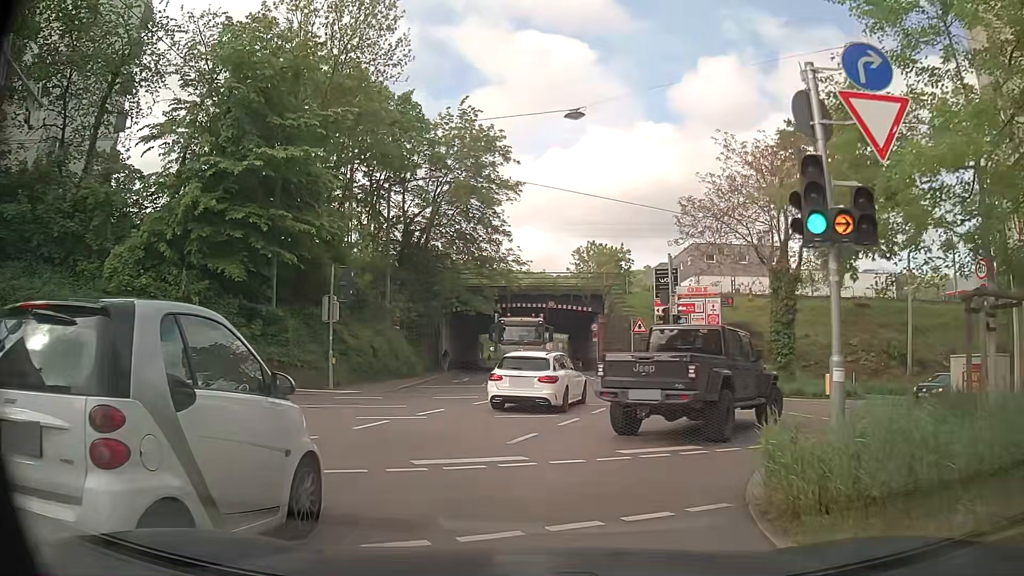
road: residential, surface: asphalt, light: Day
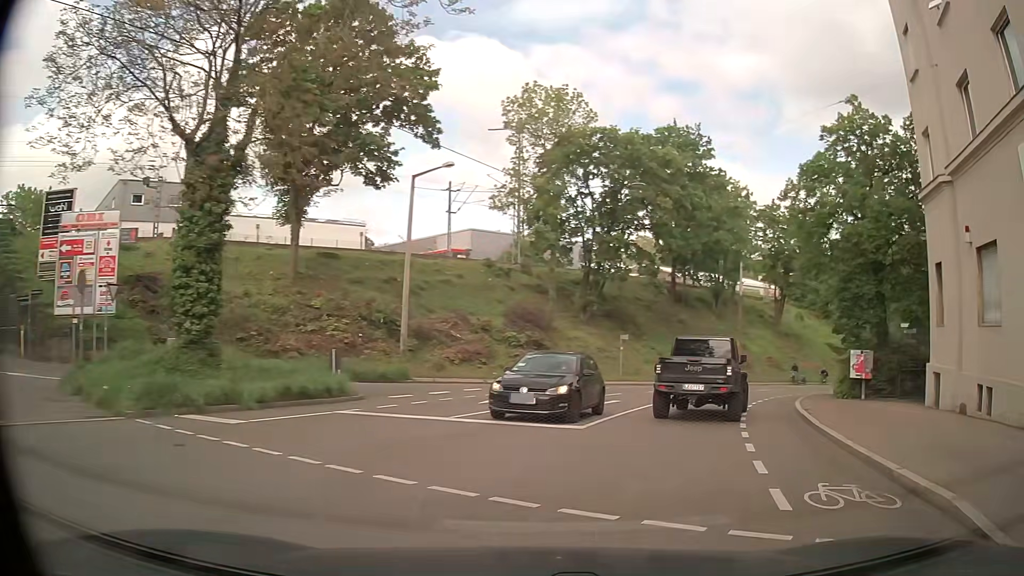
(+5.6, +15.8) m; +49°
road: secondary
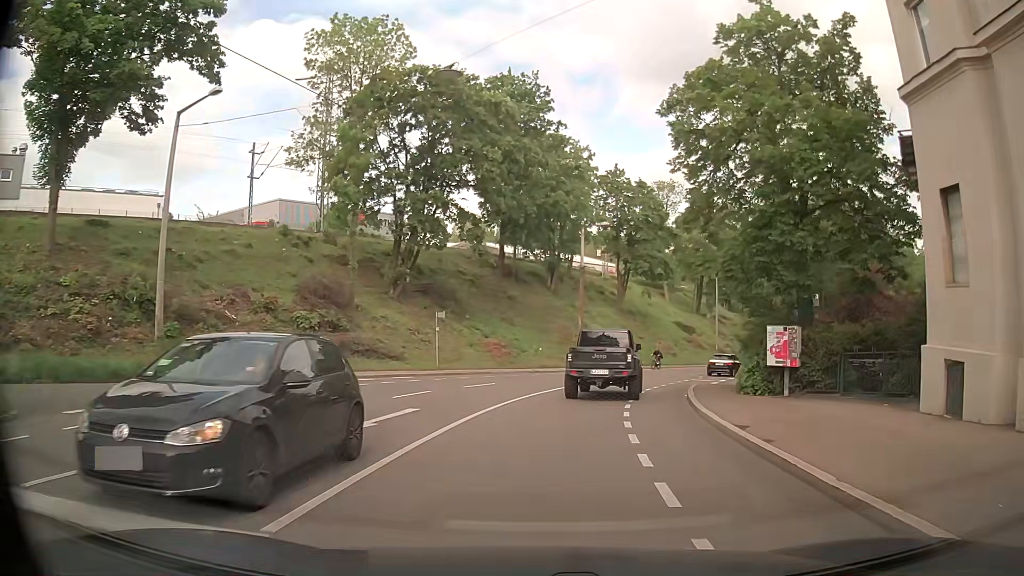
(+1.4, +8.4) m; +15°
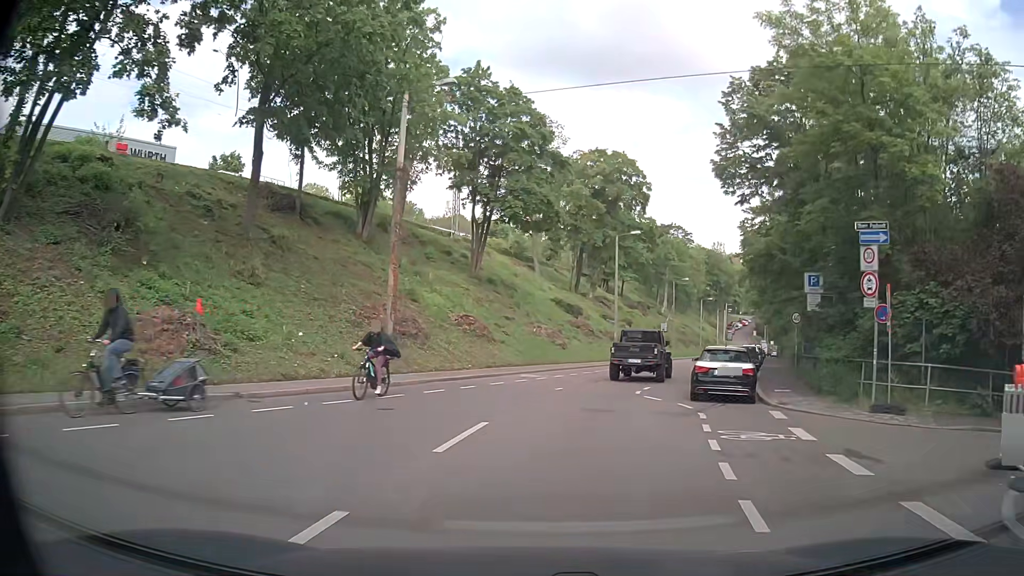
(+2.7, +25.1) m; +12°
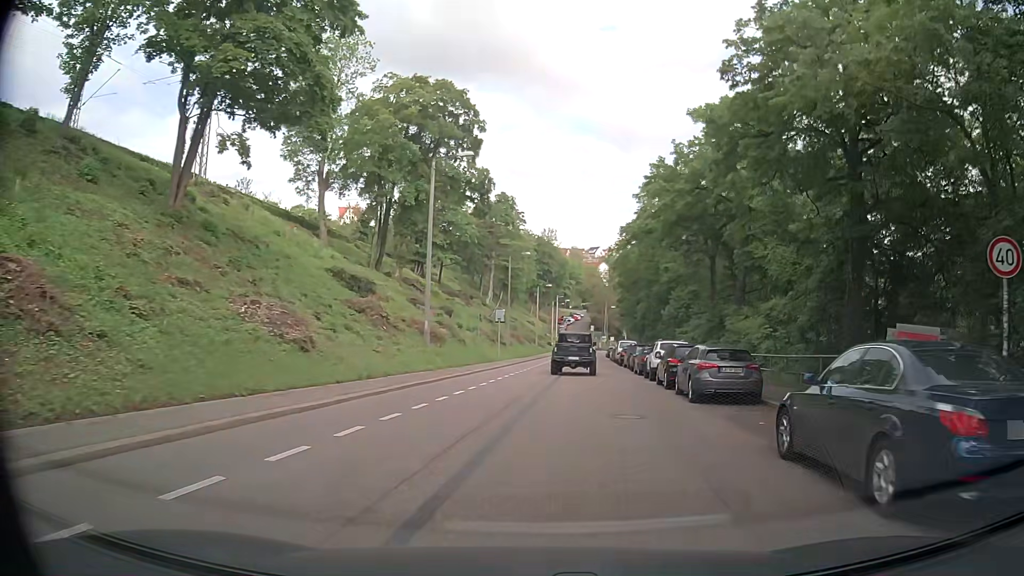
(+2.5, +22.7) m; +15°
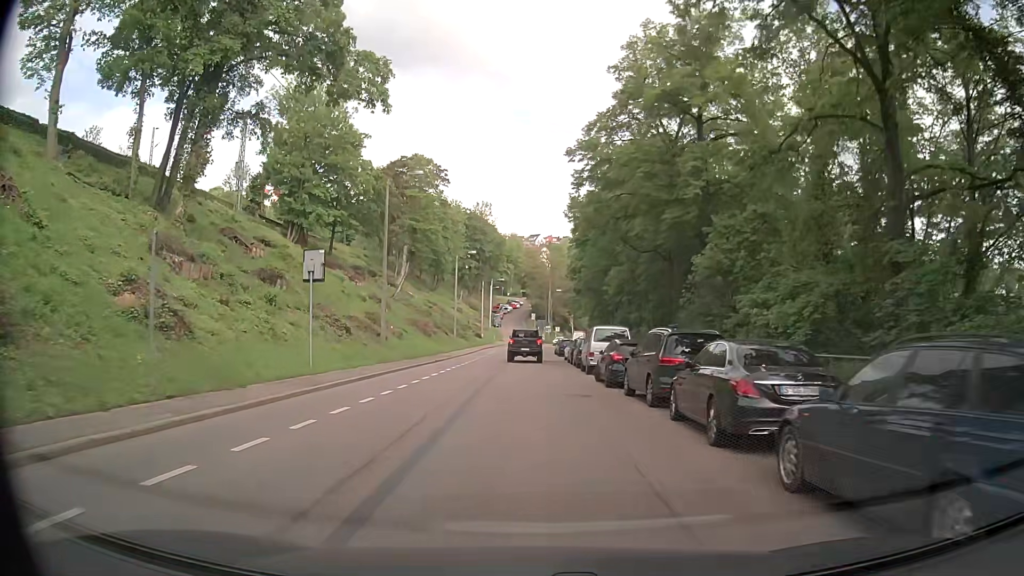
(+2.5, +29.5) m; +6°
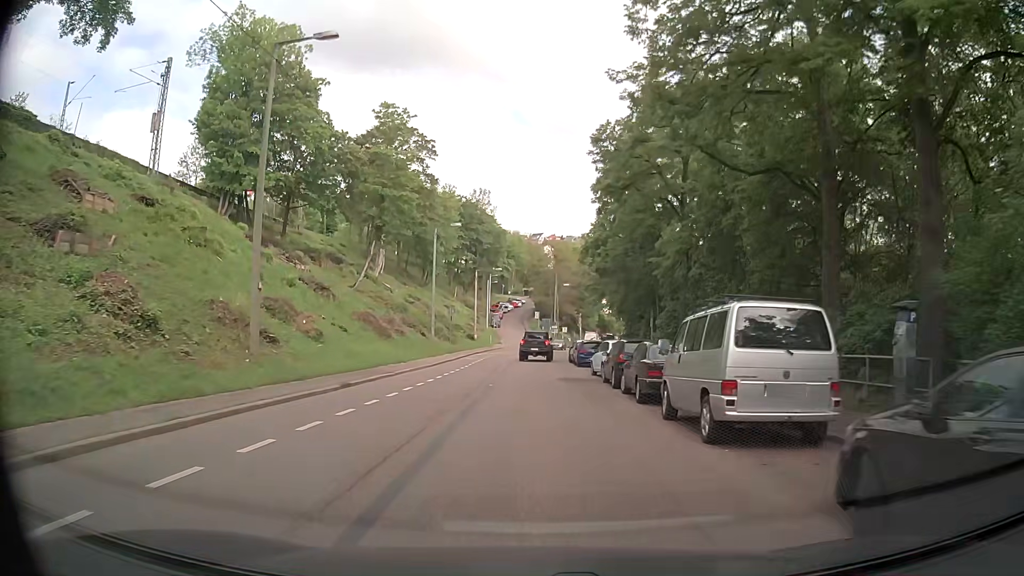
(-0.3, +18.1) m; 0°
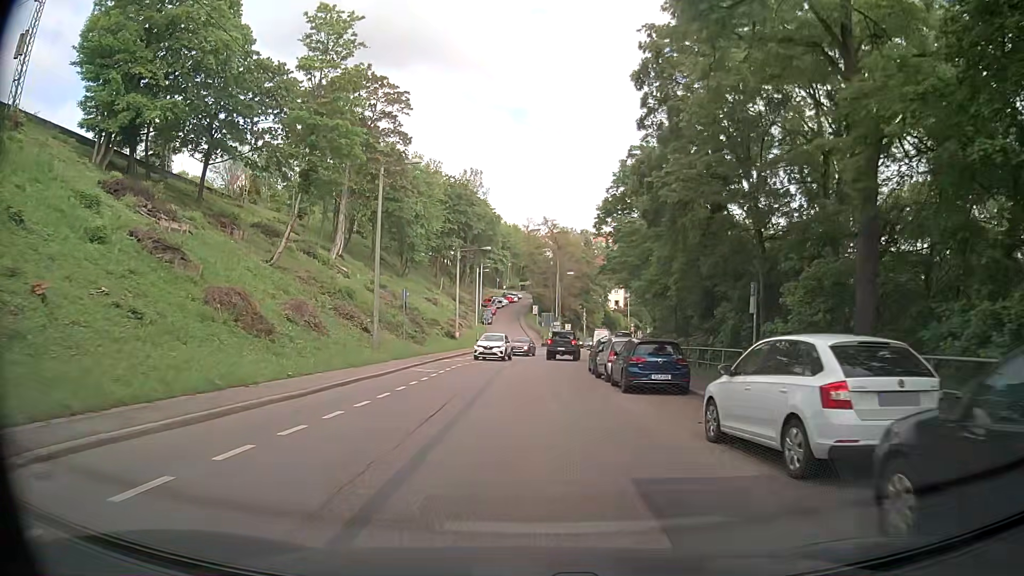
(-0.1, +18.7) m; -1°
